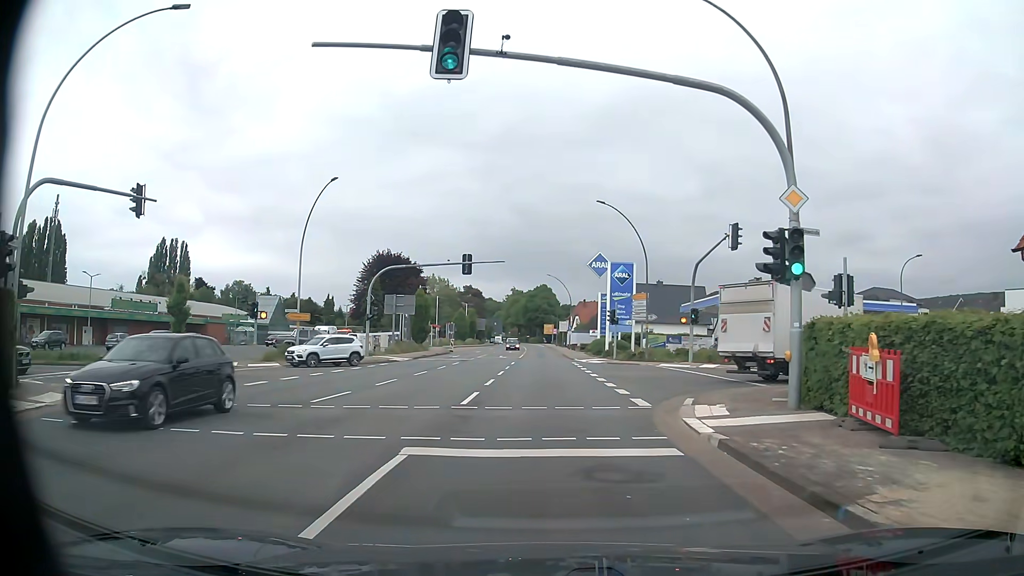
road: primary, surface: asphalt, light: Day
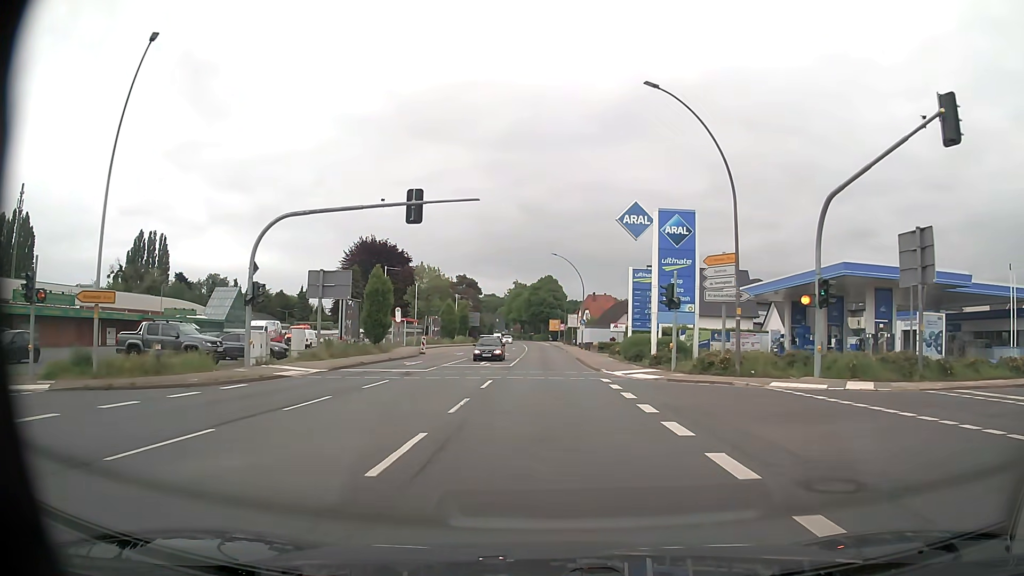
(+0.1, +20.0) m; 0°
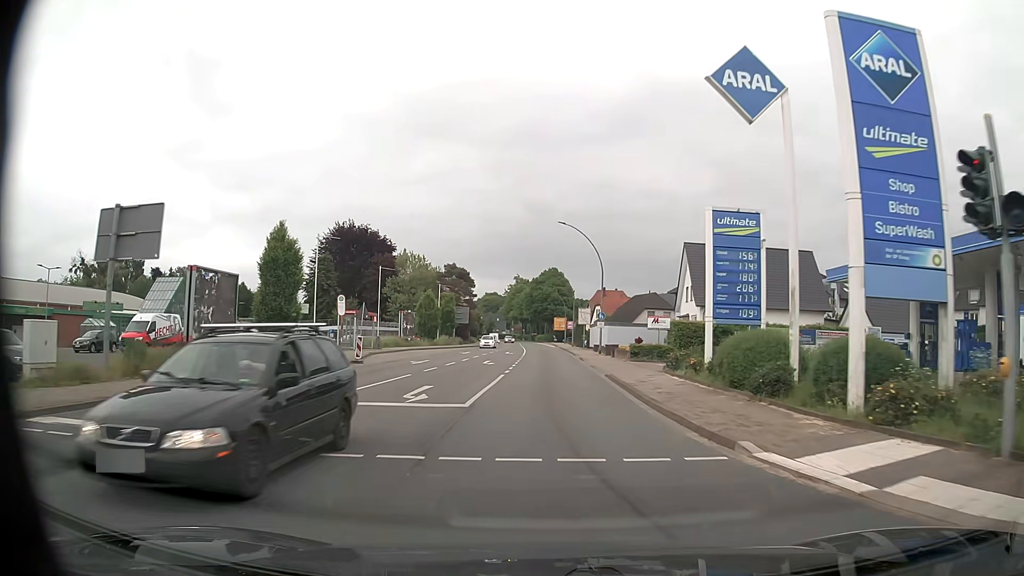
(-0.1, +19.8) m; 0°
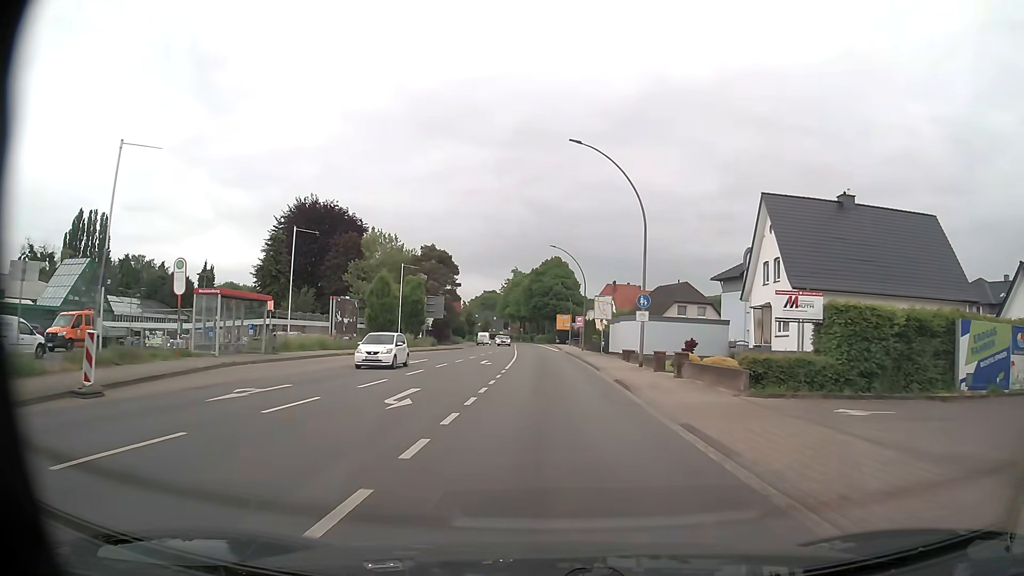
(-0.1, +21.9) m; -1°
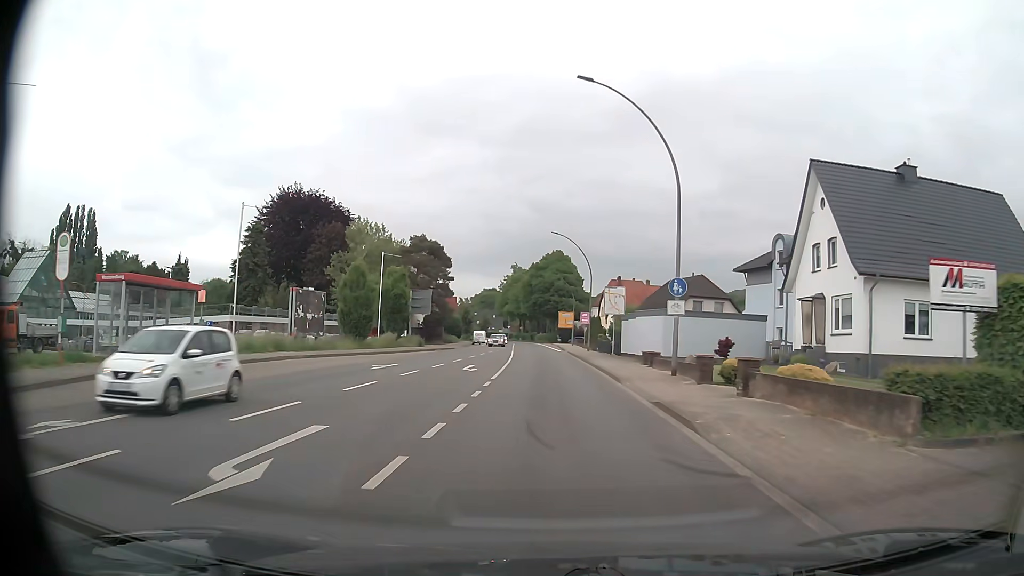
(+0.1, +7.5) m; 0°
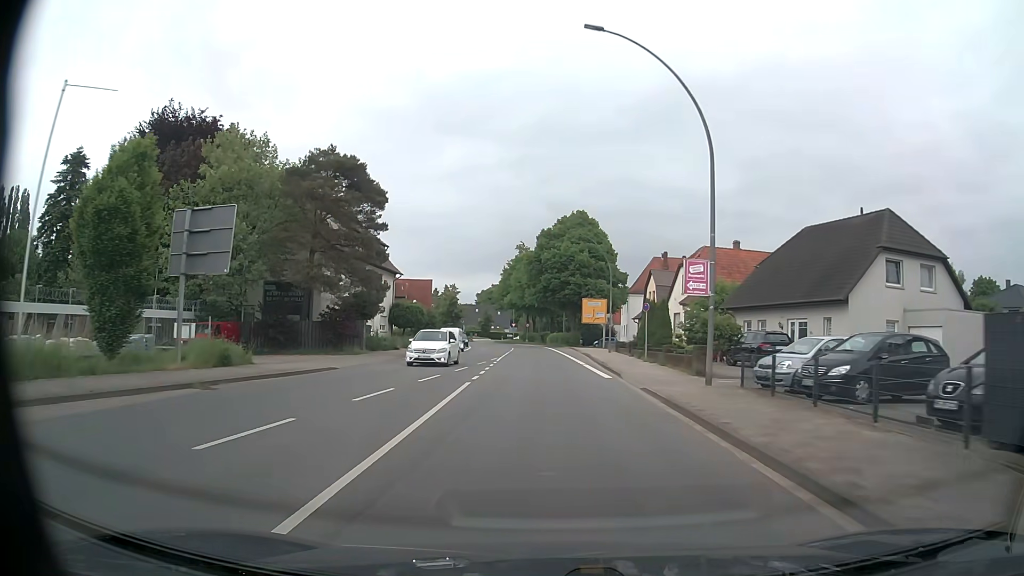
(-0.2, +38.8) m; -1°
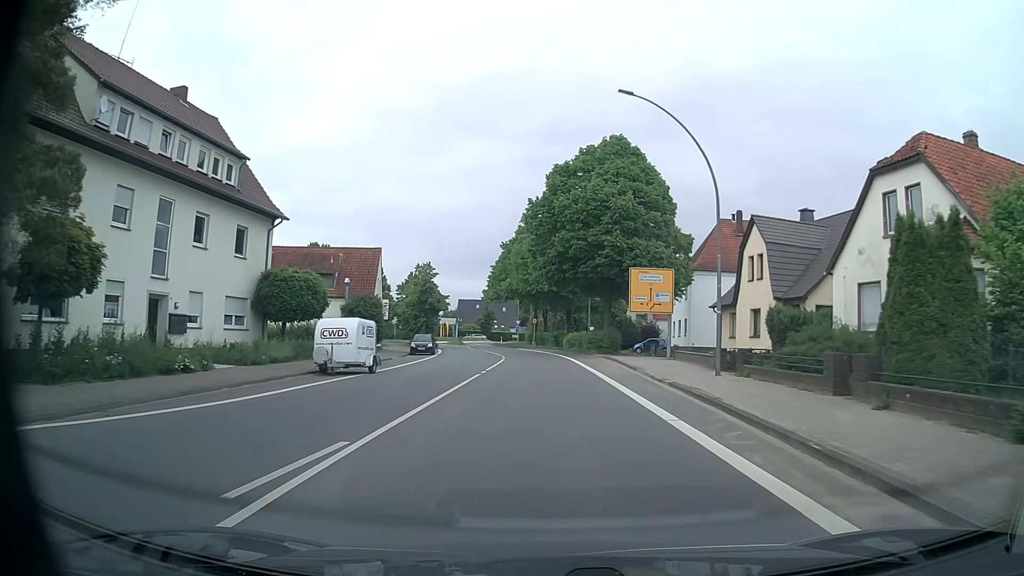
(-0.3, +31.8) m; -1°
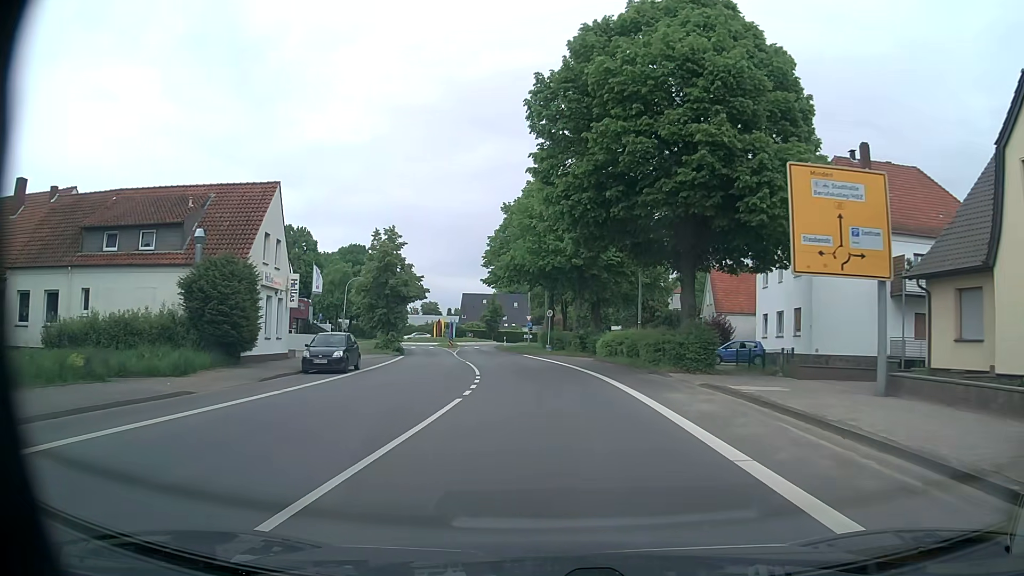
(-0.3, +24.0) m; -1°
(0, +10) (-1, +20) (-2, +30) (-3, +40) (-4, +50) (-6, +60) (-8, +69) (-8, +79) (-6, +89) (-3, +99) m
